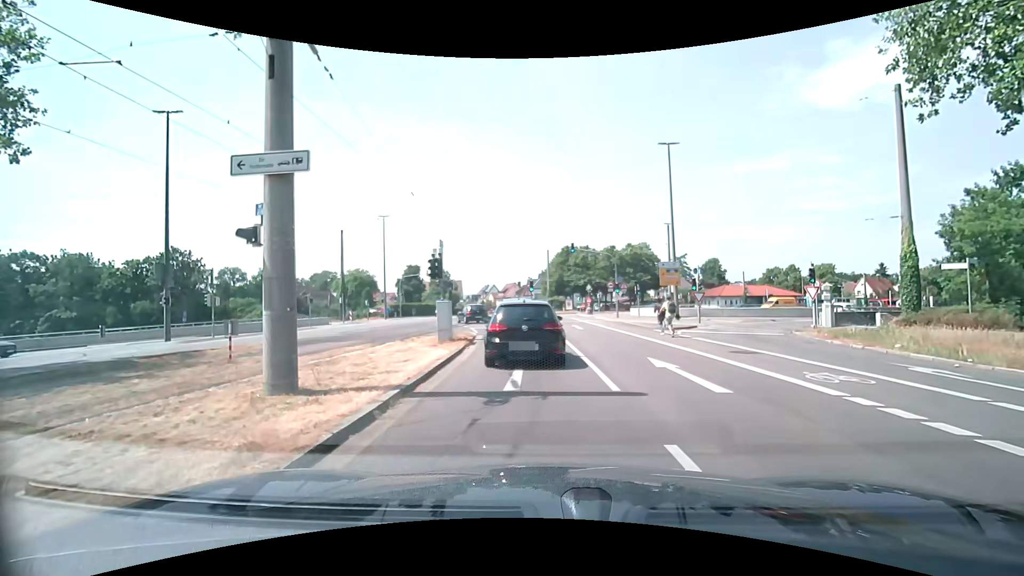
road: tertiary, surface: asphalt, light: Day
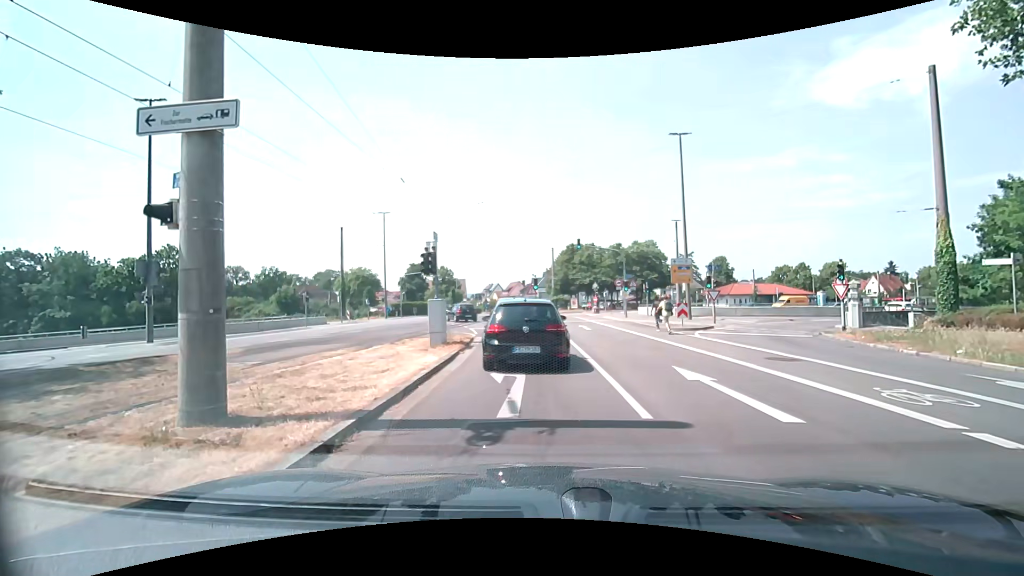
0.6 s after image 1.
(0.0, +1.9) m; -2°
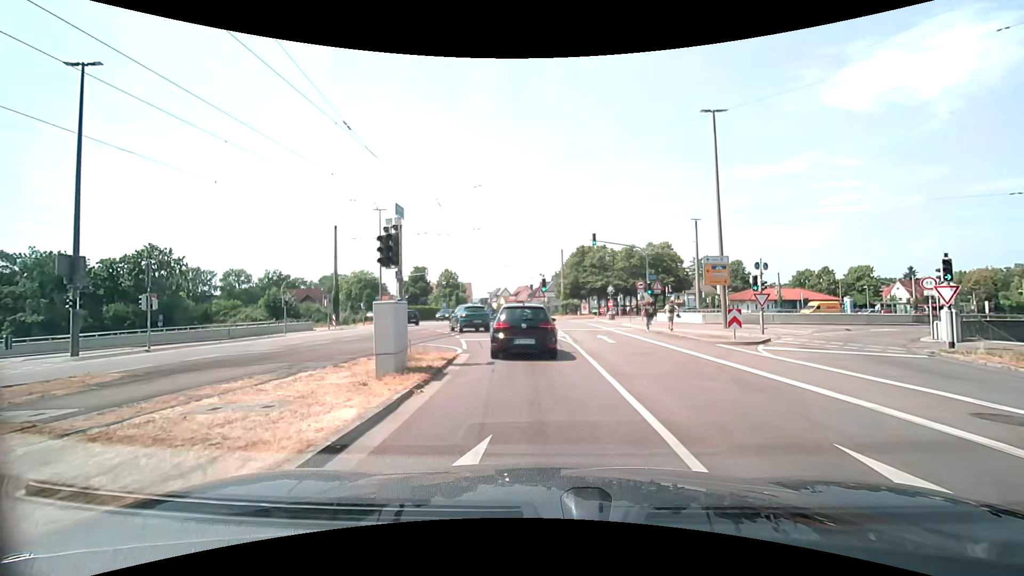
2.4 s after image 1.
(0.0, +5.6) m; 0°
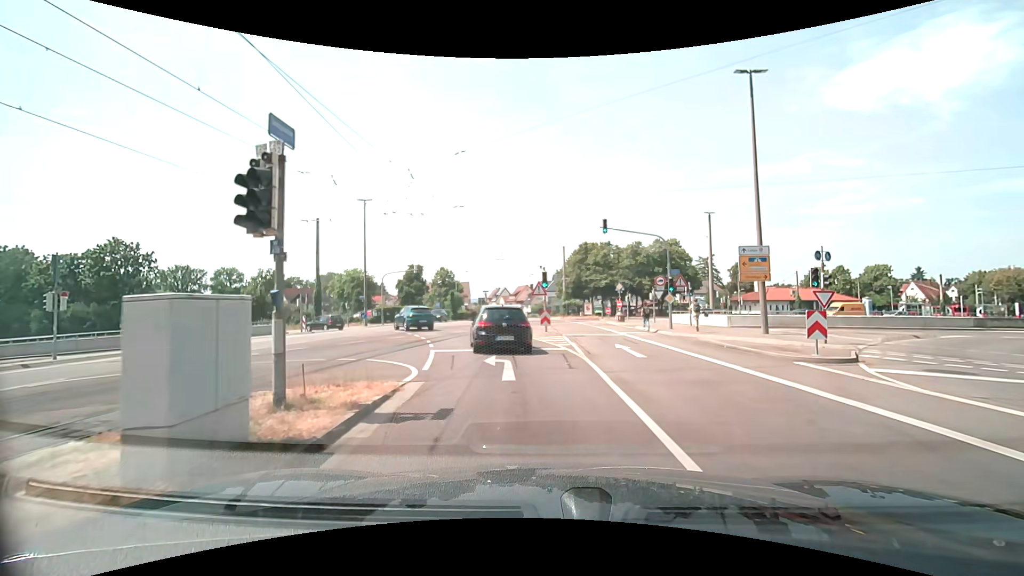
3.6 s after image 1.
(-0.1, +5.9) m; 0°
(0, +10) (-2, +20) (-5, +29) (-10, +38) (-17, +45) (-26, +49) (-36, +50) (-46, +48) (-56, +46) (-66, +43) m
